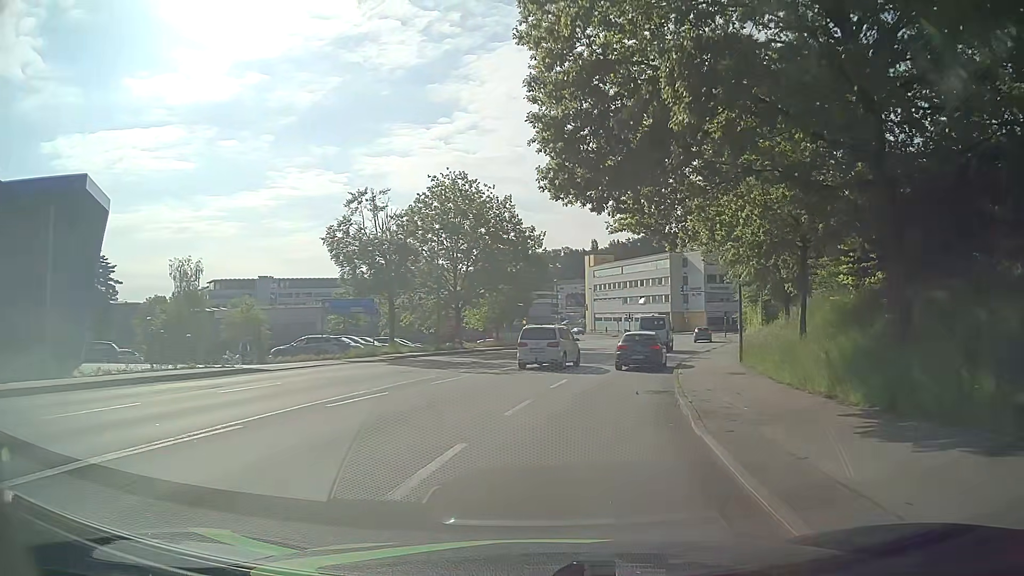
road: tertiary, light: Day
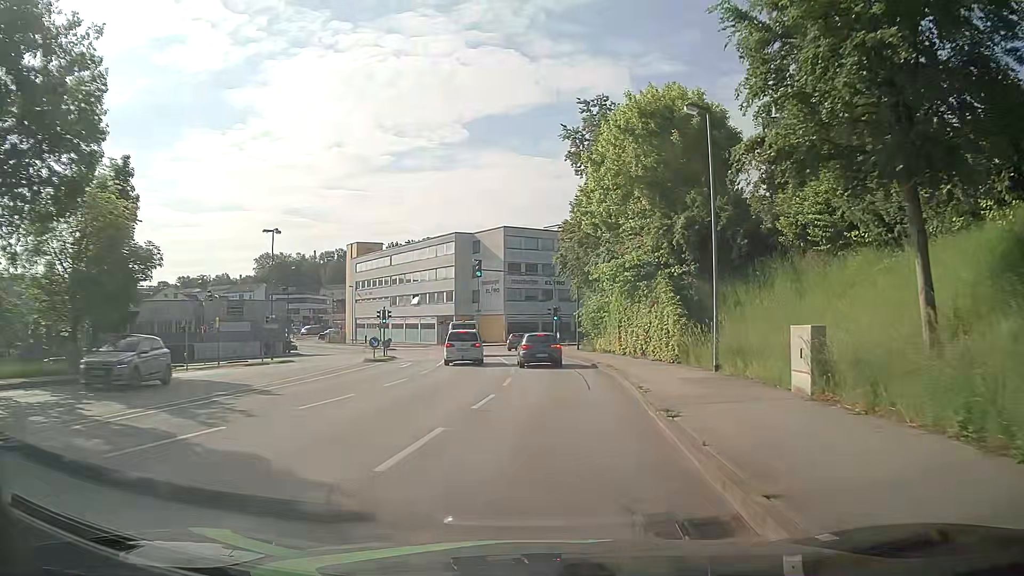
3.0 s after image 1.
(+6.3, +33.5) m; +20°
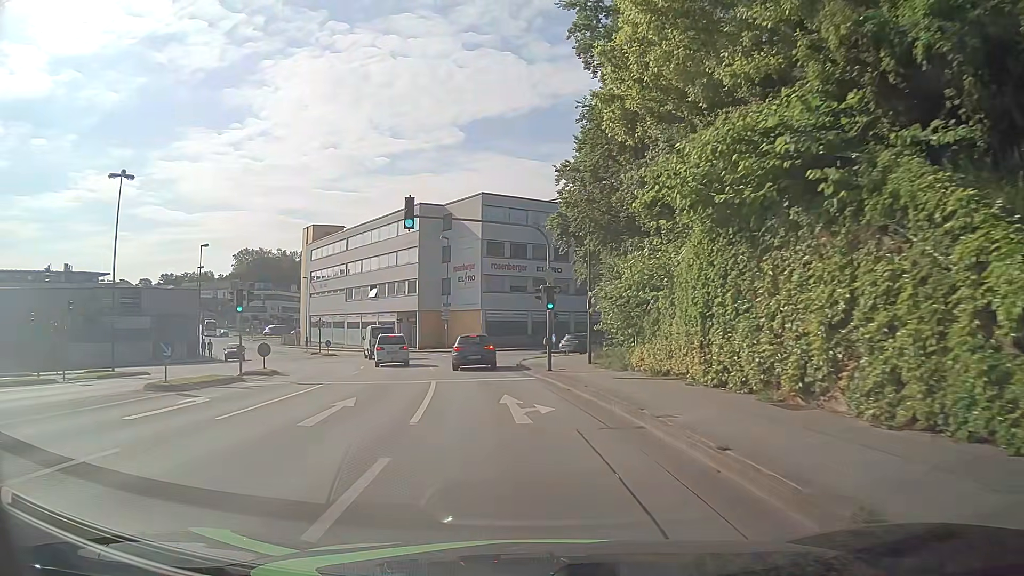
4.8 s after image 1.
(+0.5, +20.5) m; 0°
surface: asphalt
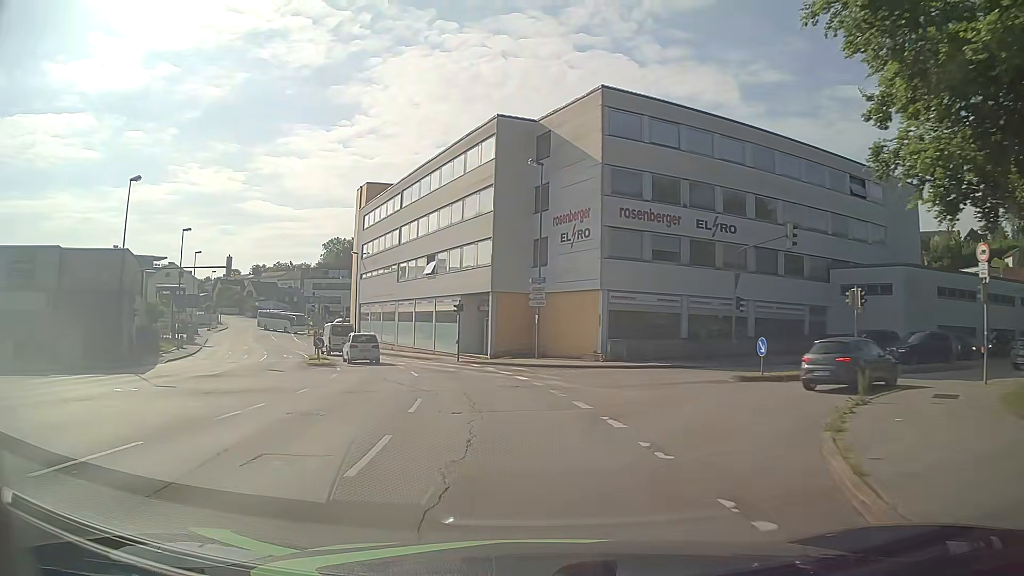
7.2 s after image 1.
(-2.4, +27.3) m; -10°
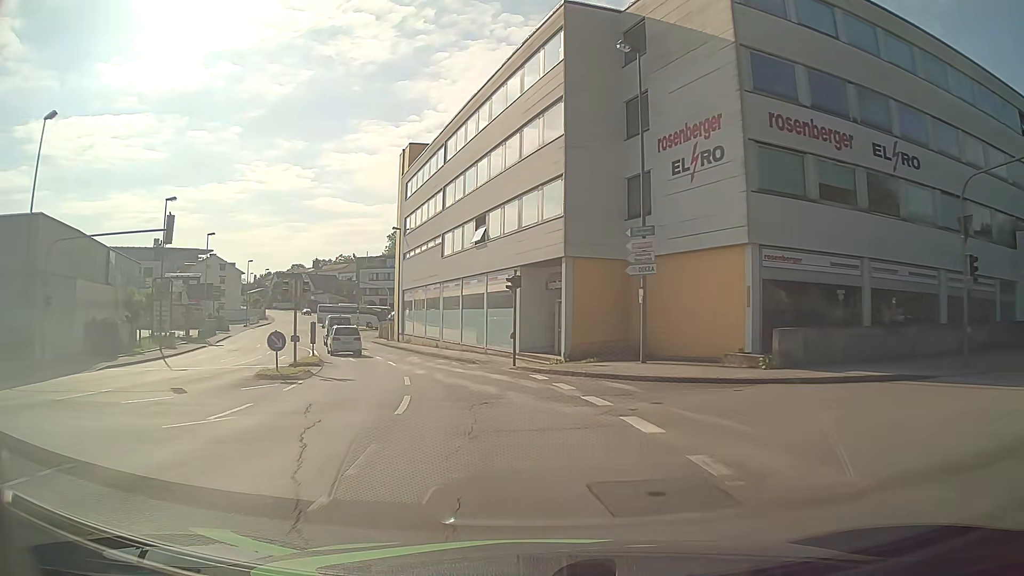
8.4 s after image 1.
(-0.7, +13.8) m; -7°
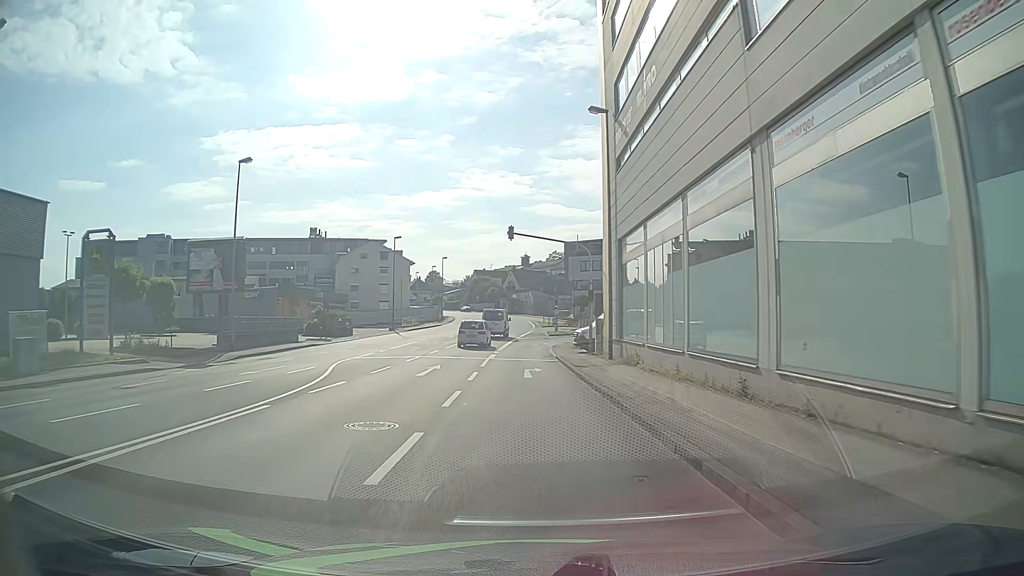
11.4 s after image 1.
(-5.7, +33.2) m; -19°
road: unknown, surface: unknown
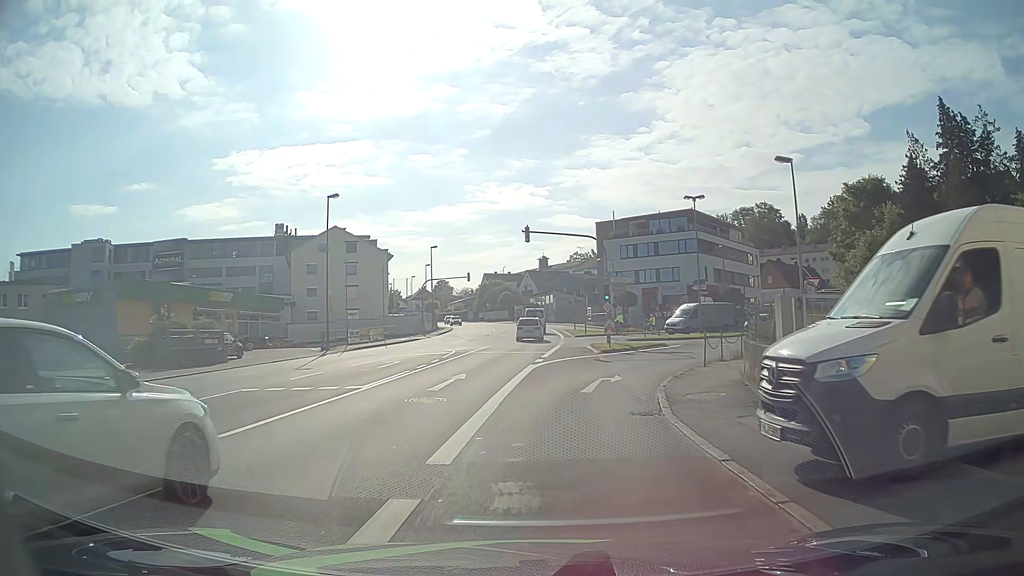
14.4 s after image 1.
(-0.3, +30.4) m; -1°
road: tertiary_link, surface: asphalt
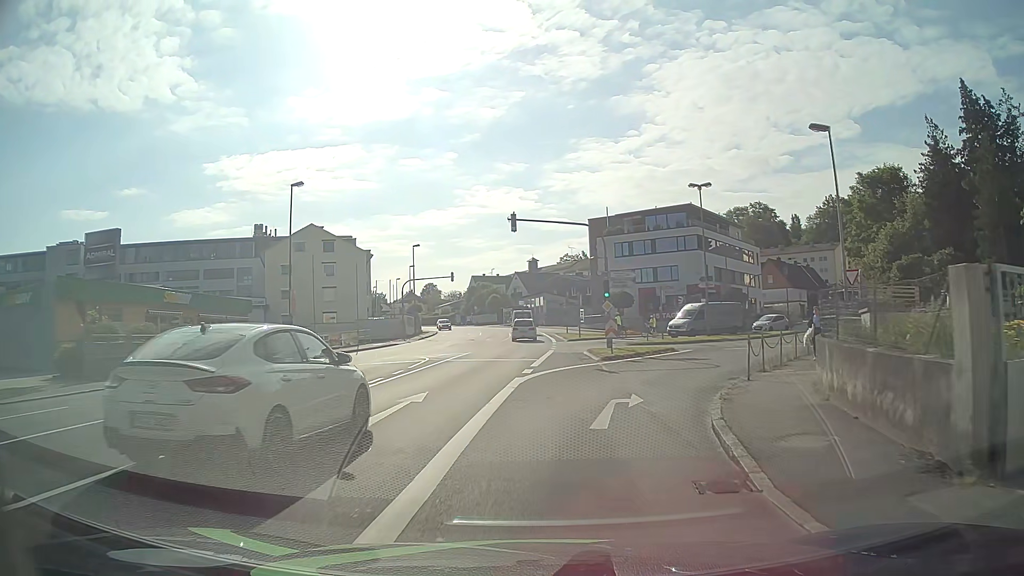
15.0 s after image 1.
(+0.1, +5.1) m; +1°
(0, +10) (+3, +20) (+8, +28) (+14, +36) (+20, +44) (+25, +53) (+31, +61) (+37, +69) (+42, +78) (+47, +86) m
